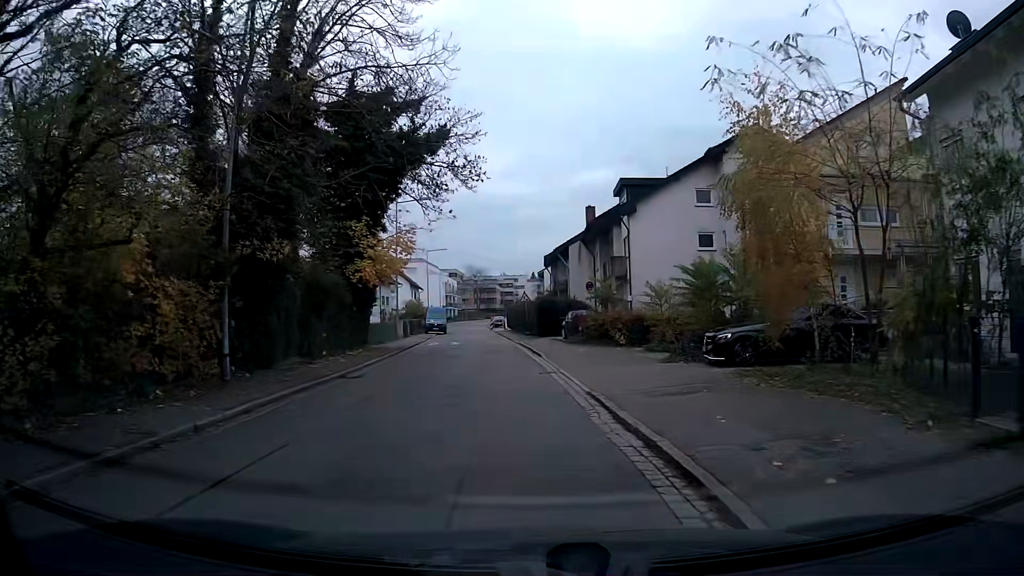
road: residential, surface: asphalt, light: Day
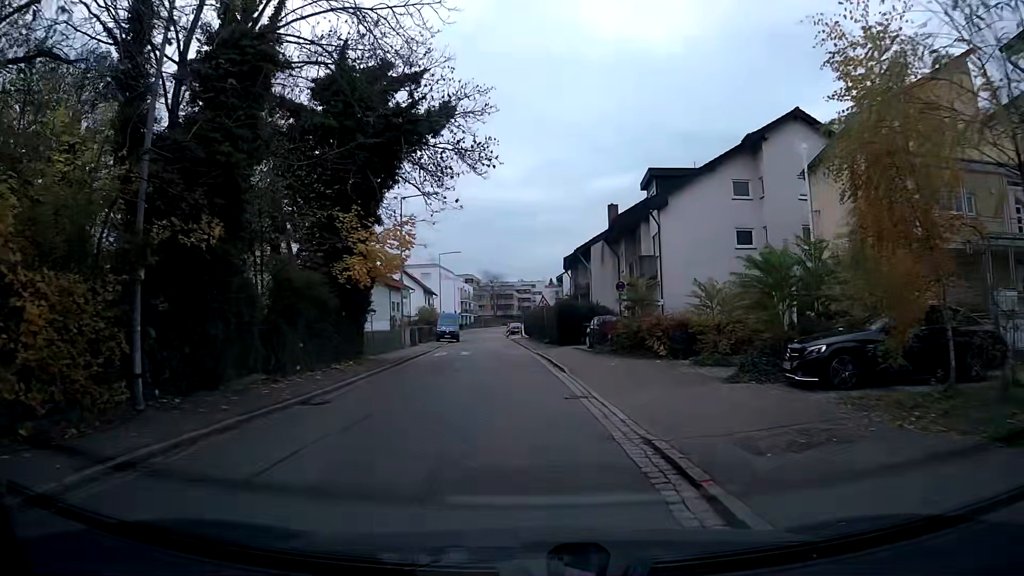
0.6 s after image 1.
(-0.1, +4.3) m; -2°
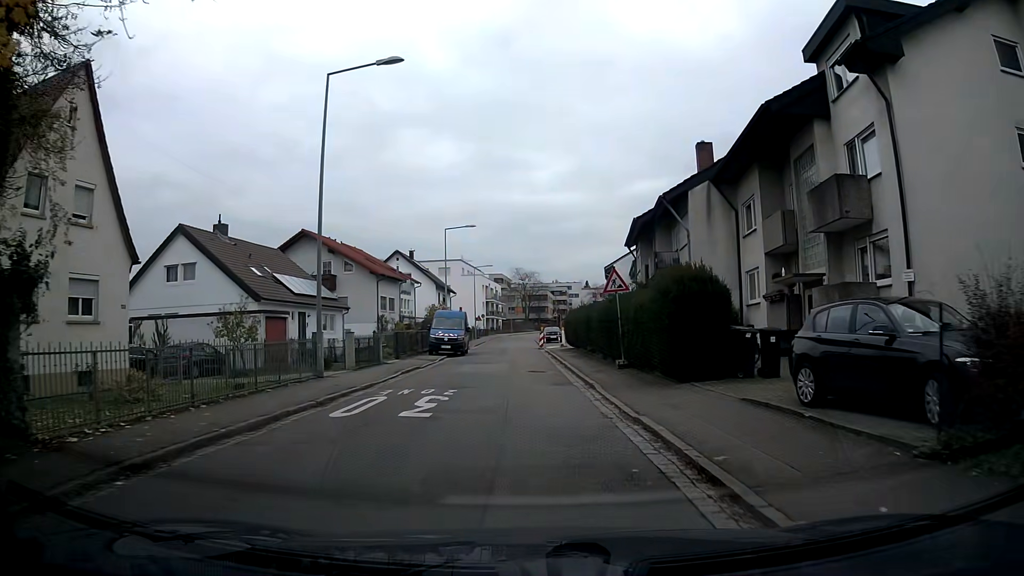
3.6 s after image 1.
(-0.6, +21.5) m; -2°
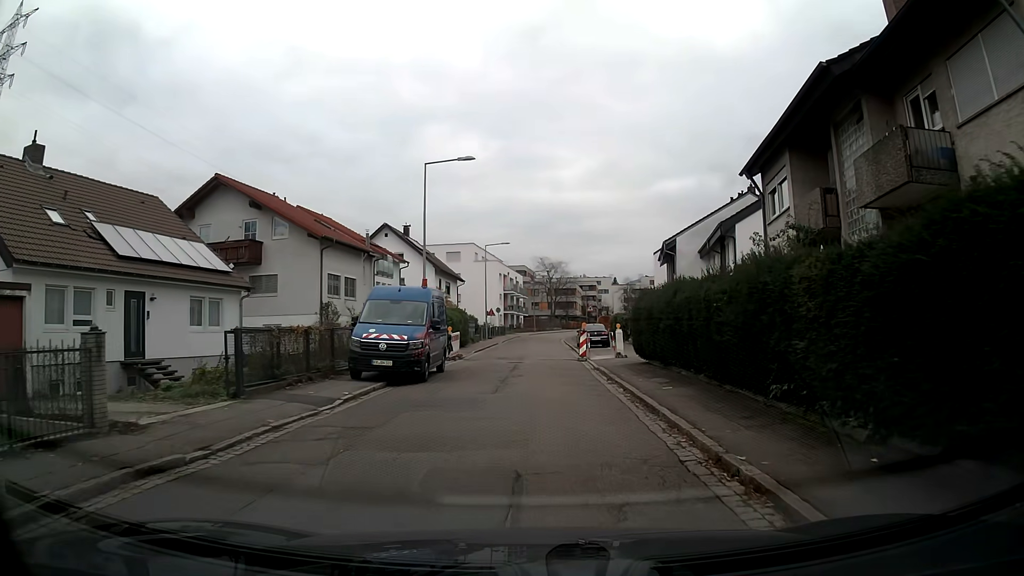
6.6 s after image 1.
(-0.2, +20.3) m; -1°
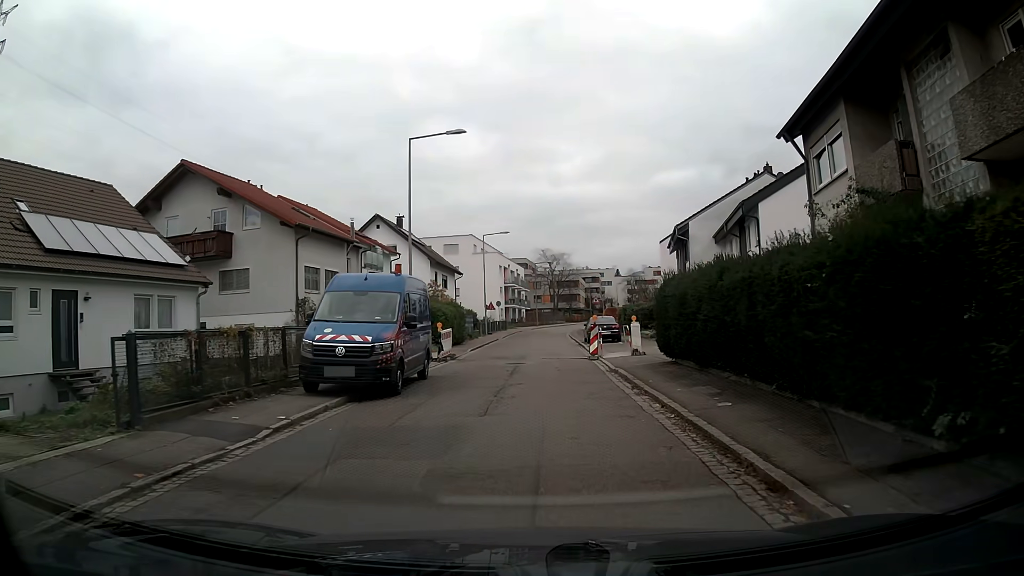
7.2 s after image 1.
(0.0, +3.9) m; 0°
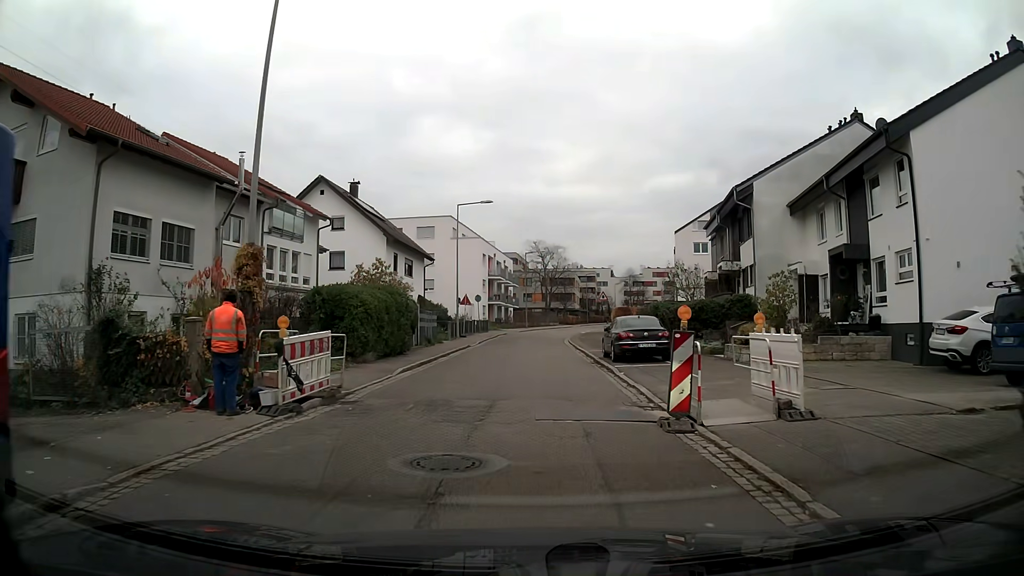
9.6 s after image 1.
(+0.2, +15.4) m; +1°
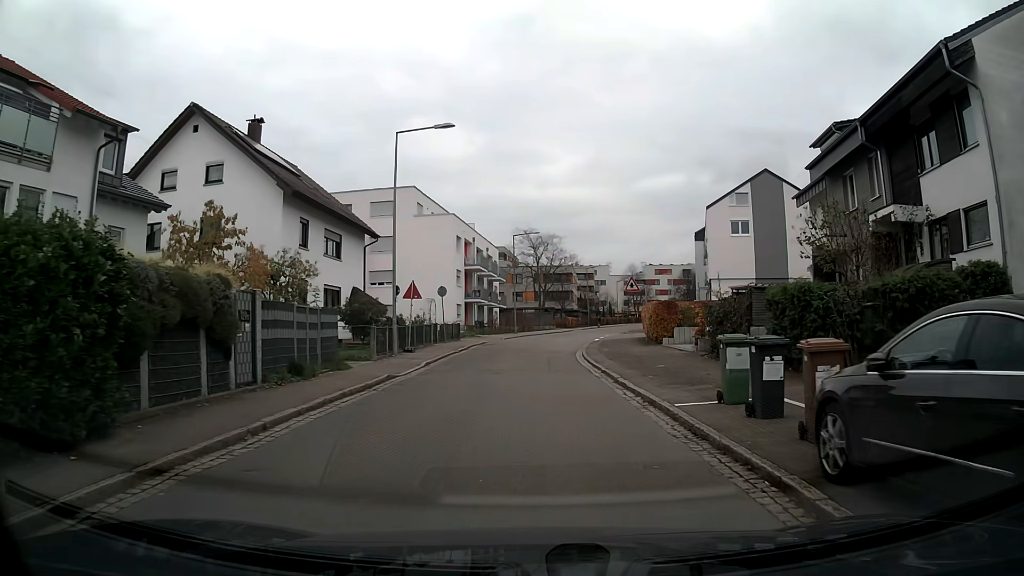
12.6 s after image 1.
(0.0, +18.7) m; 0°
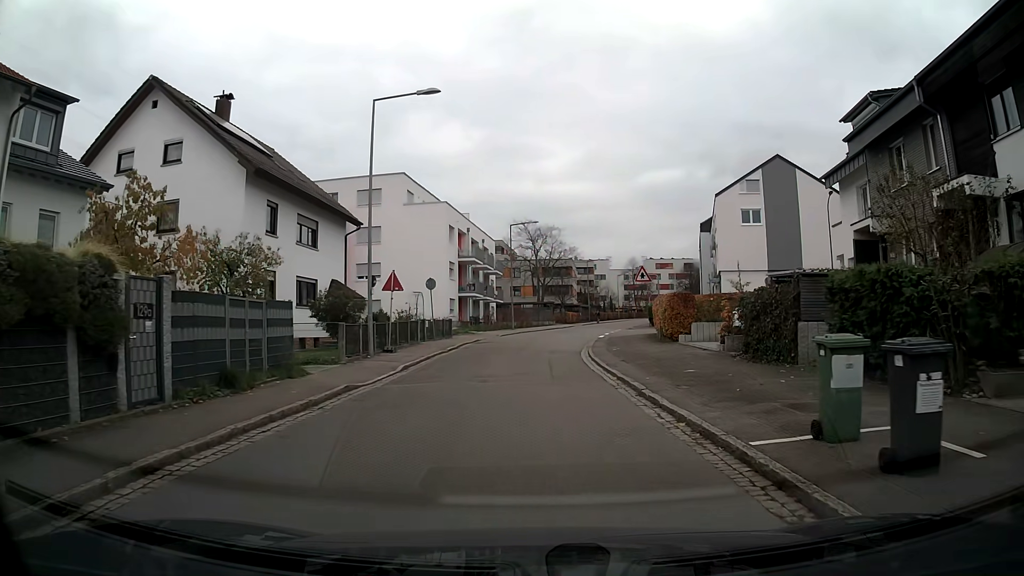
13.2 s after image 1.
(0.0, +3.8) m; 0°
